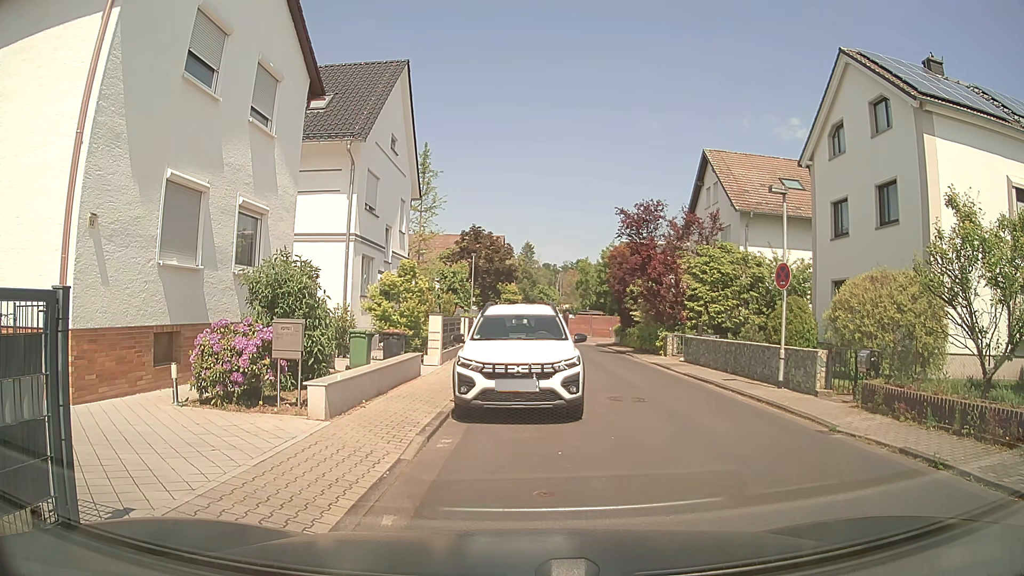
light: Day
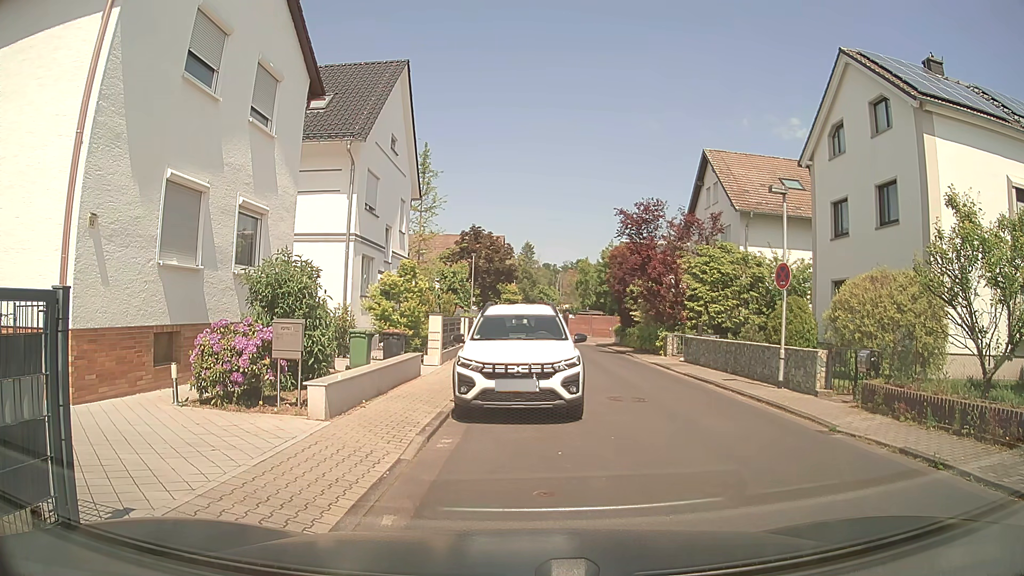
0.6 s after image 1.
(0.0, 0.0) m; 0°
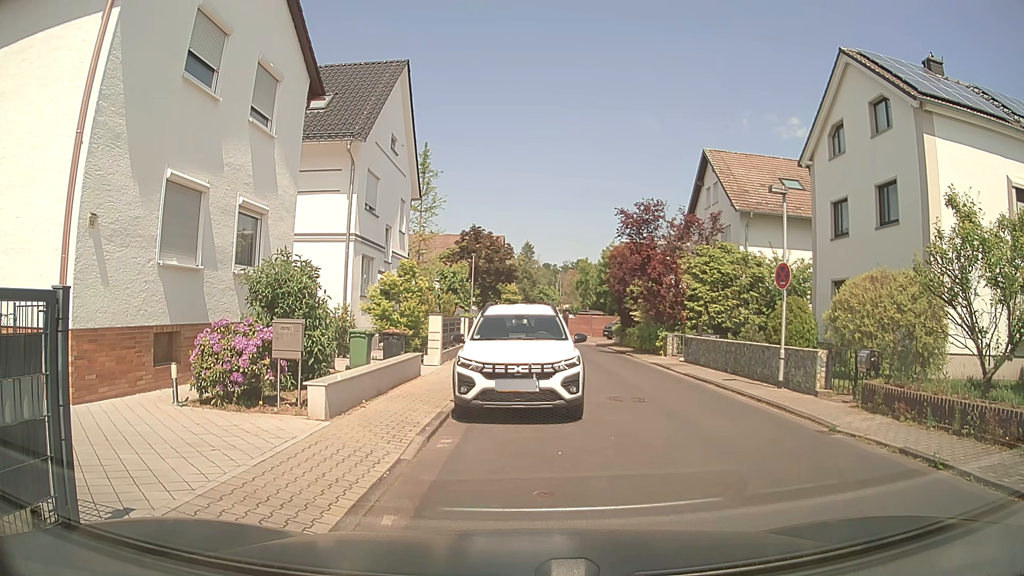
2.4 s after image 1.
(0.0, 0.0) m; 0°
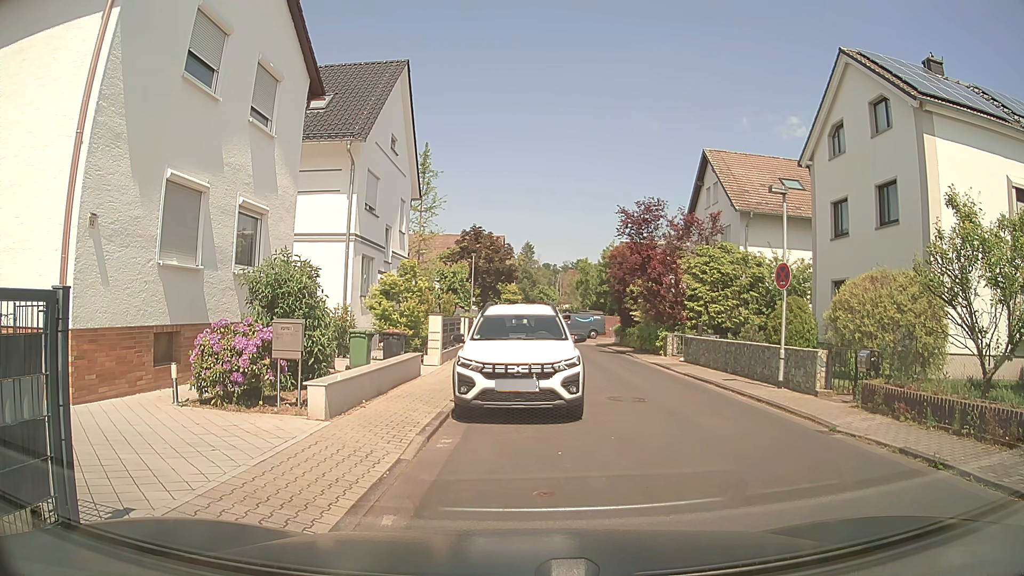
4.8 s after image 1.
(0.0, 0.0) m; 0°
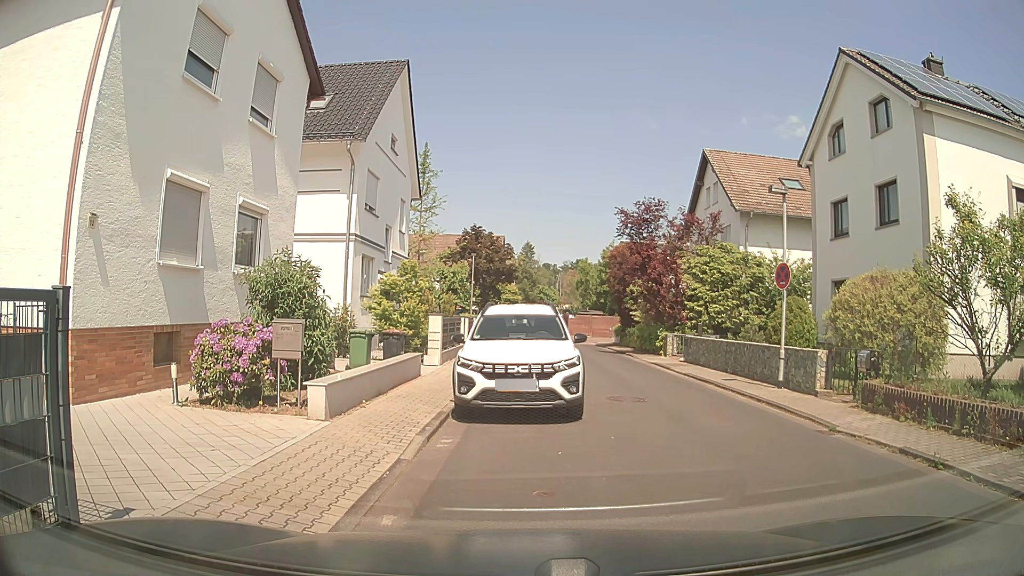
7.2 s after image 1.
(0.0, 0.0) m; 0°
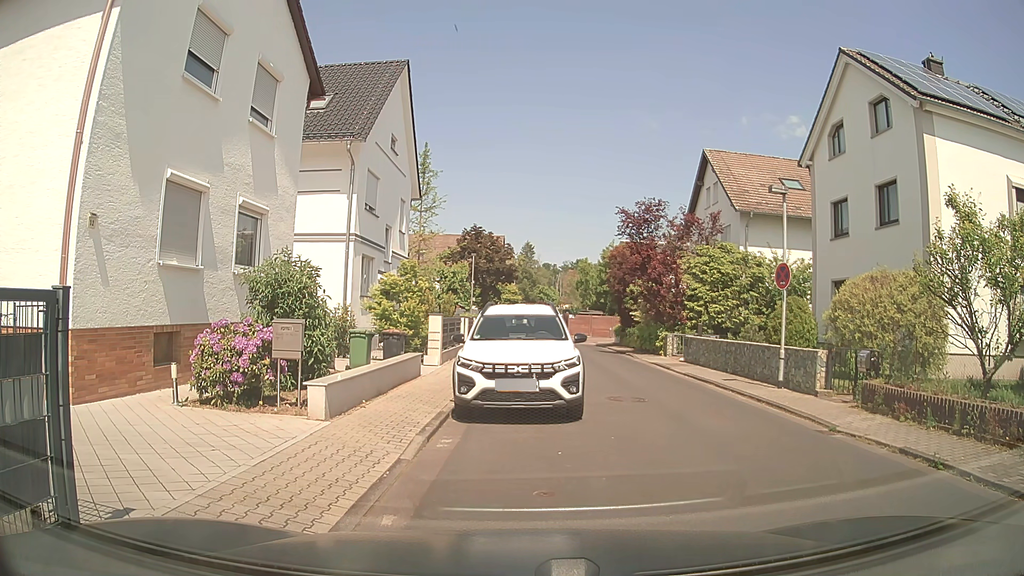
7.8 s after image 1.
(0.0, 0.0) m; 0°
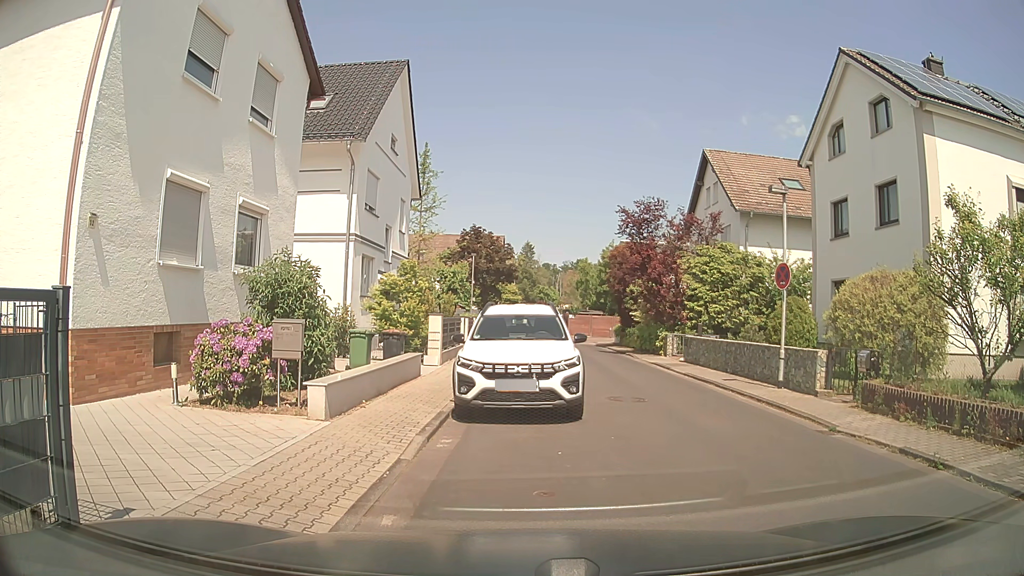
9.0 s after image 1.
(0.0, 0.0) m; 0°
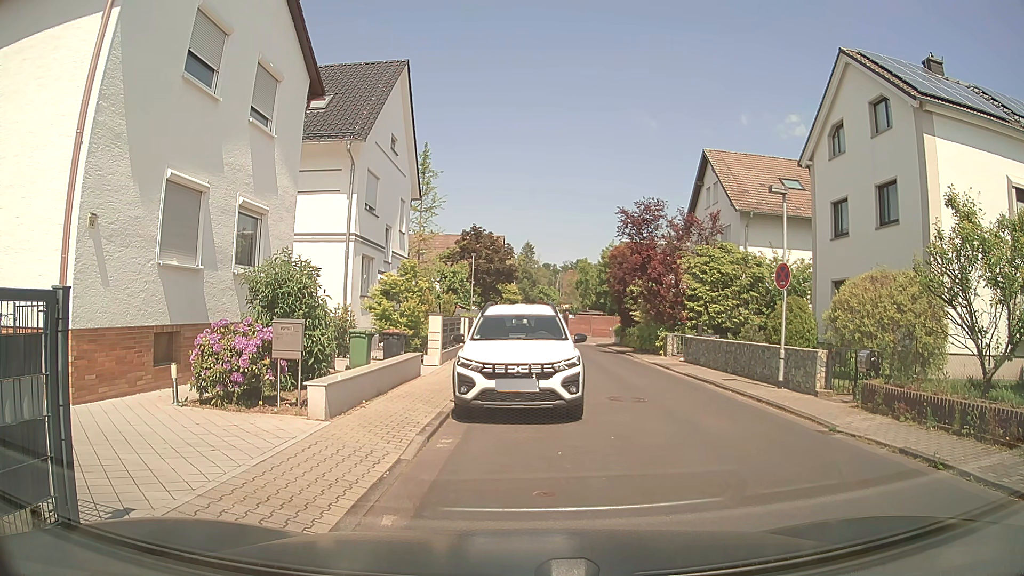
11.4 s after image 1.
(0.0, 0.0) m; 0°
